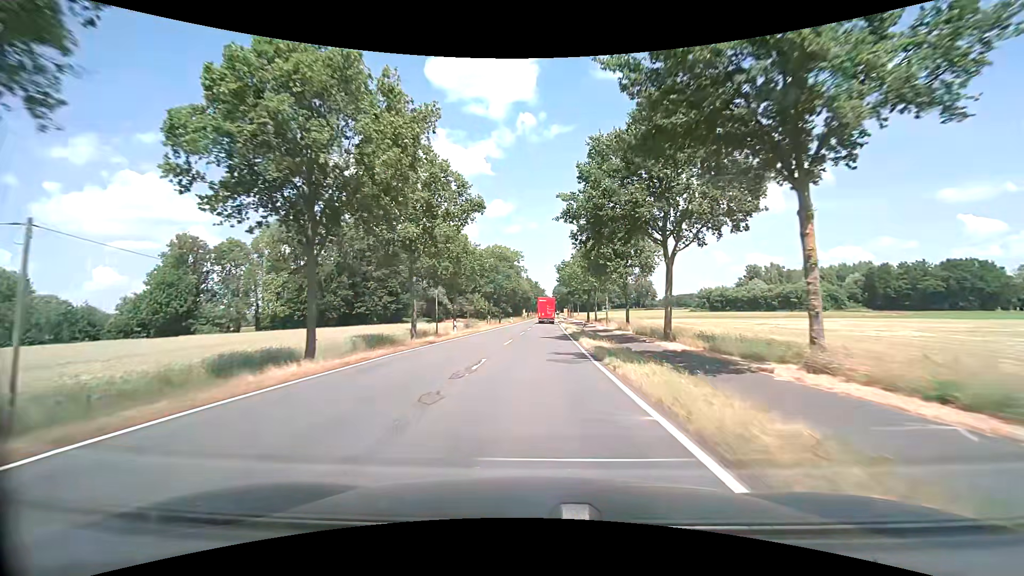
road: secondary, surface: asphalt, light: Day
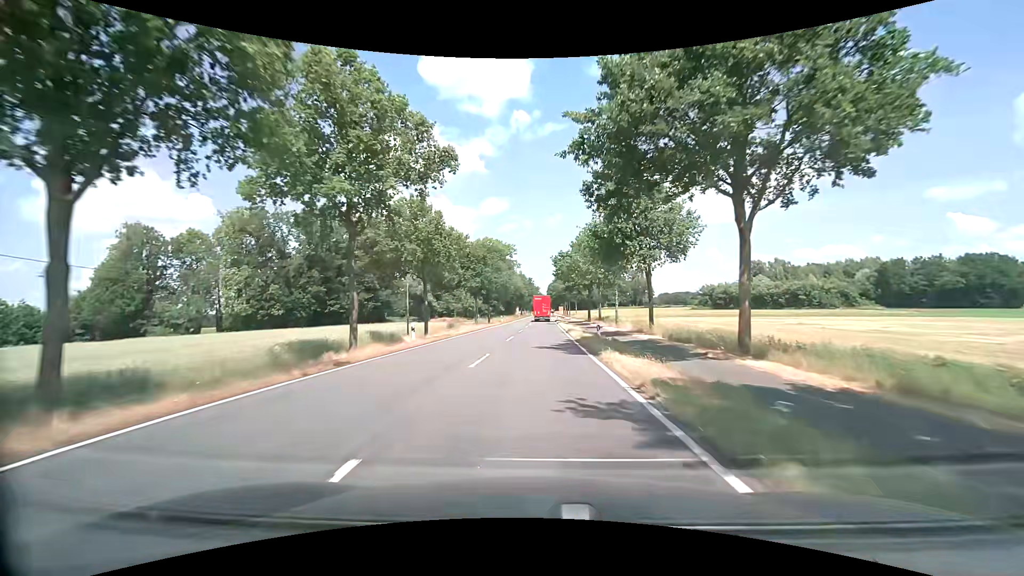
(+0.1, +10.7) m; +1°
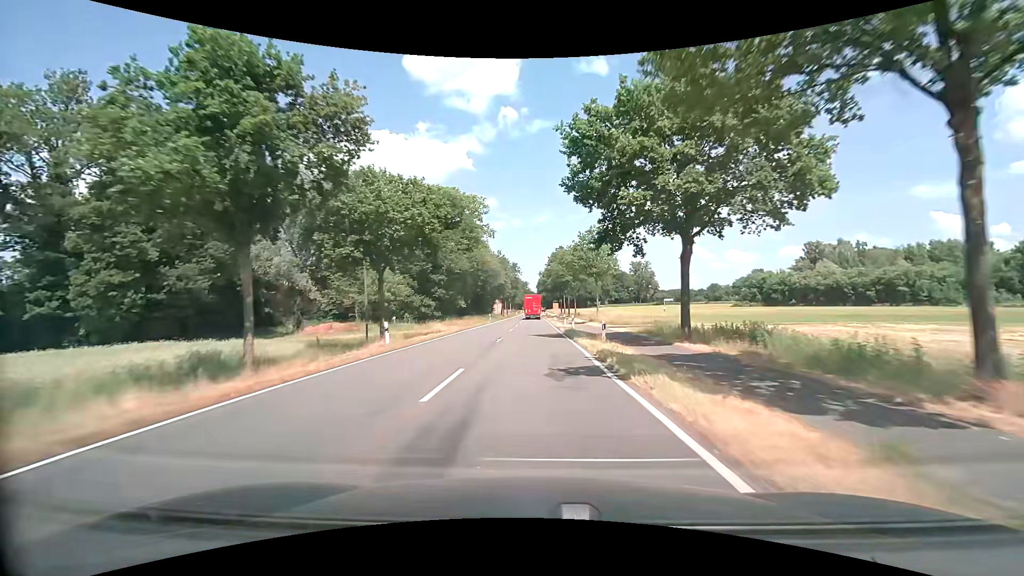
(+1.1, +53.6) m; +2°
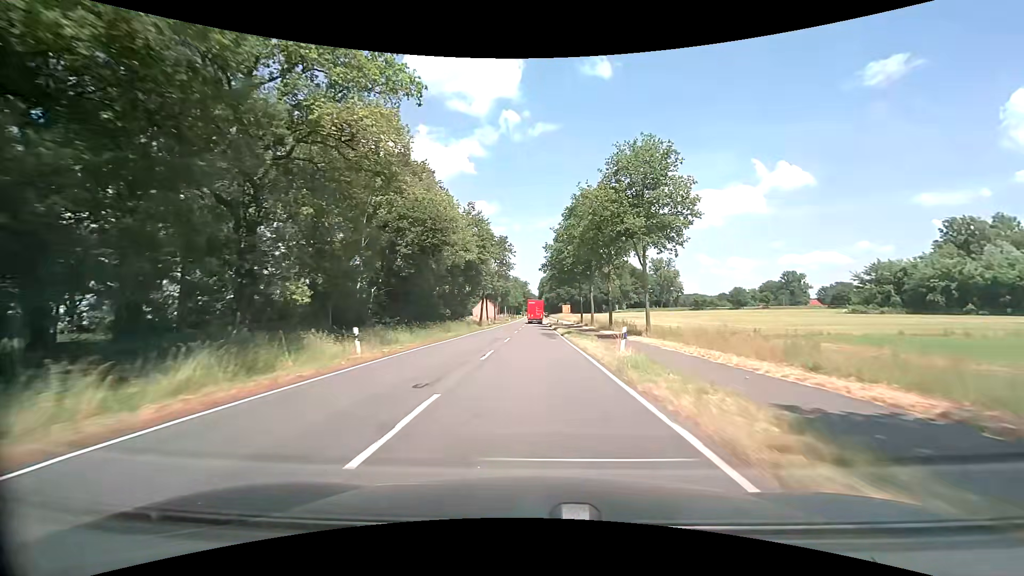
(-0.4, +53.7) m; 0°
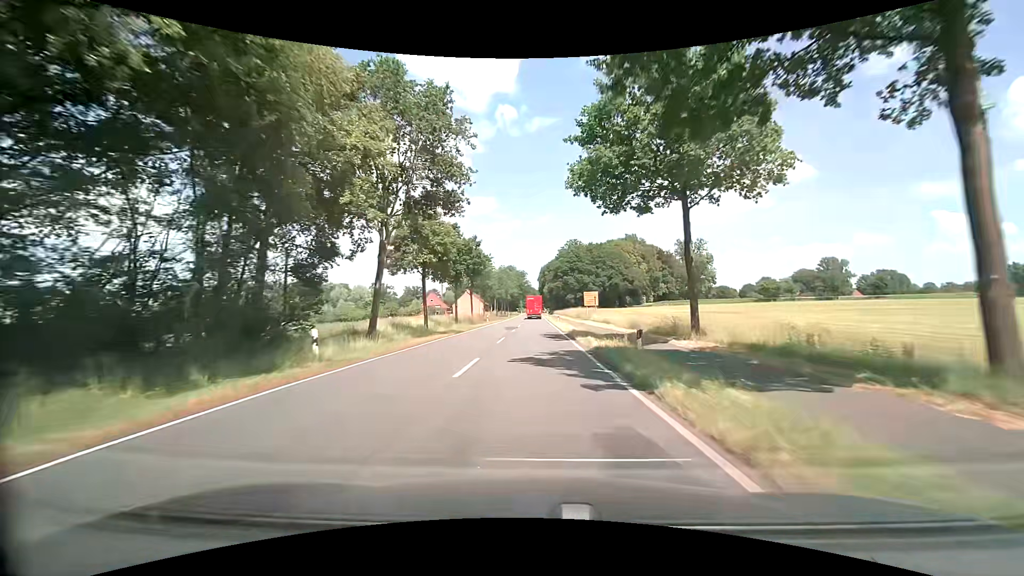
(+0.2, +53.6) m; 0°
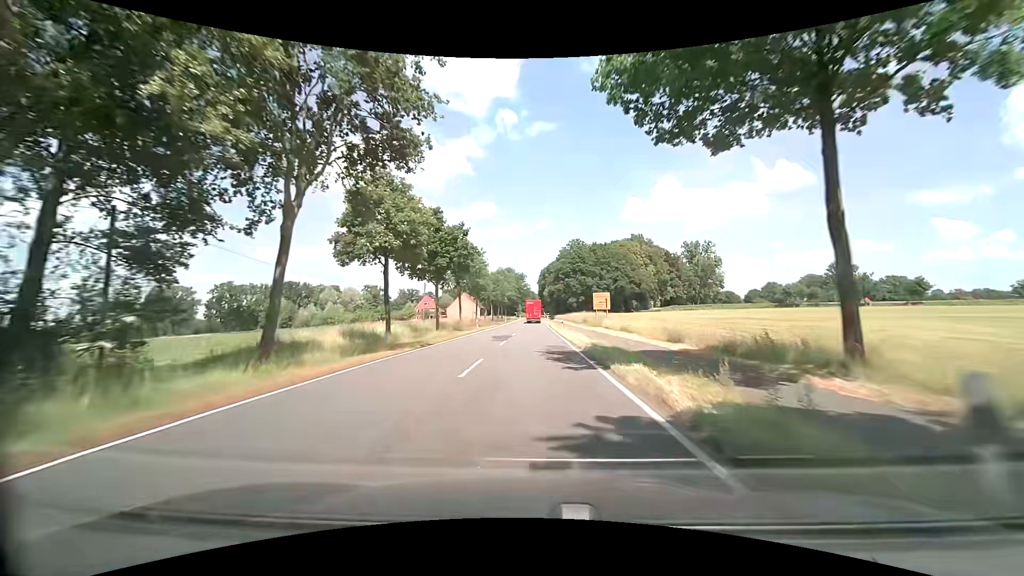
(-0.1, +10.7) m; 0°
(0, +10) (0, +20) (0, +30) (0, +40) (0, +50) (0, +60) (0, +70) (0, +80) (0, +90) (+1, +100) m
